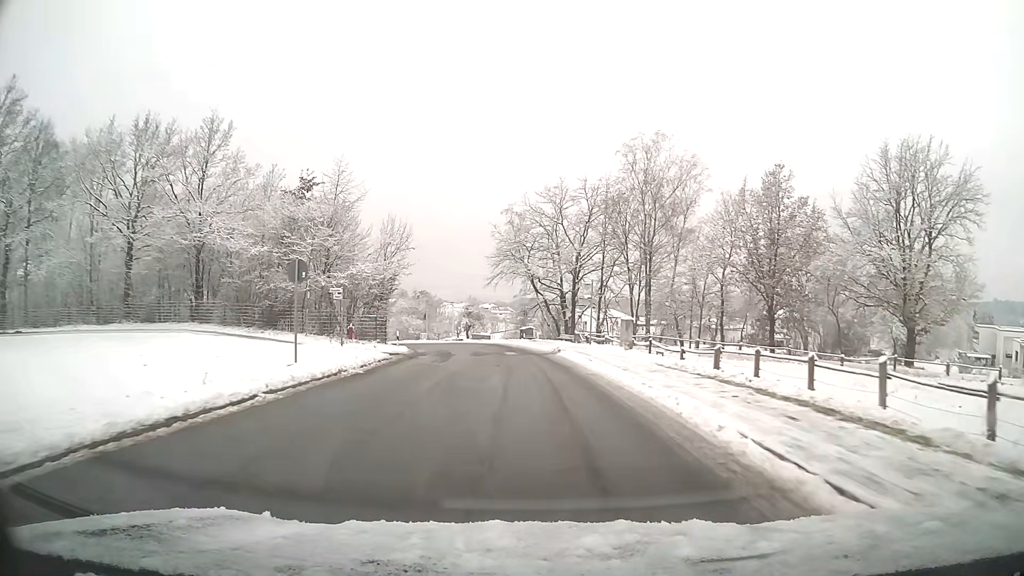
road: unclassified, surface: asphalt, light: Day
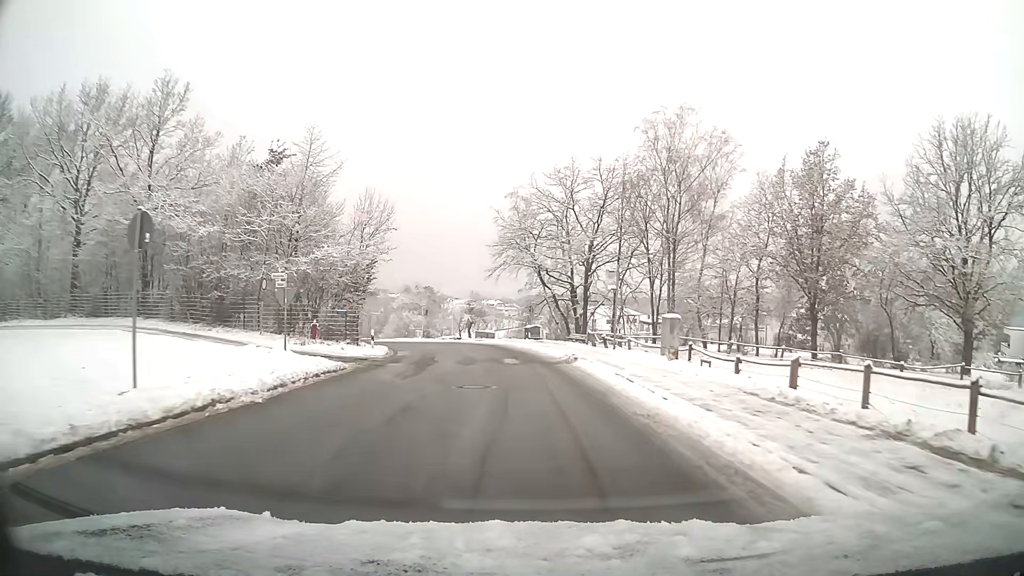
(-0.1, +7.3) m; -1°
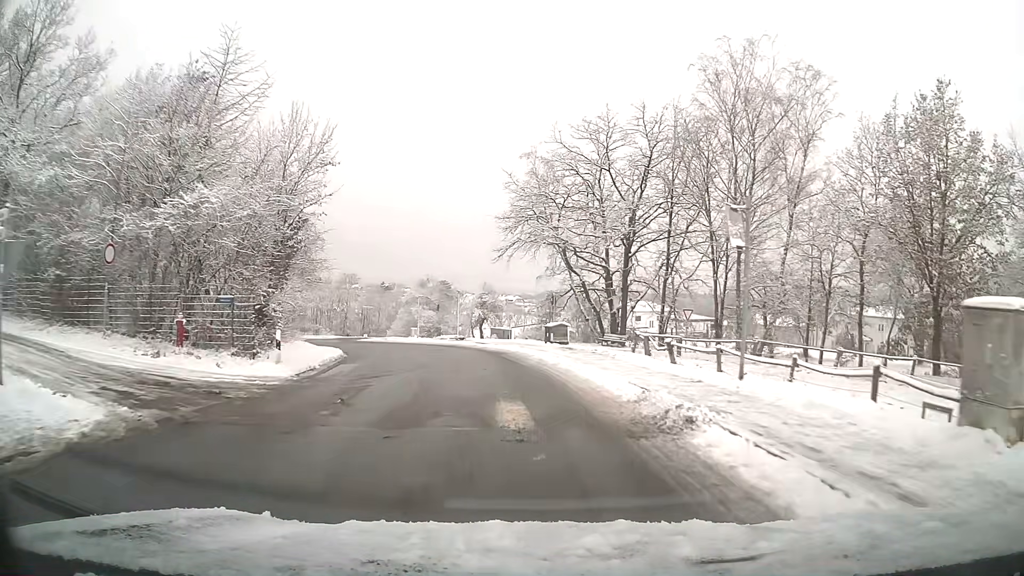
(-0.2, +13.5) m; -2°
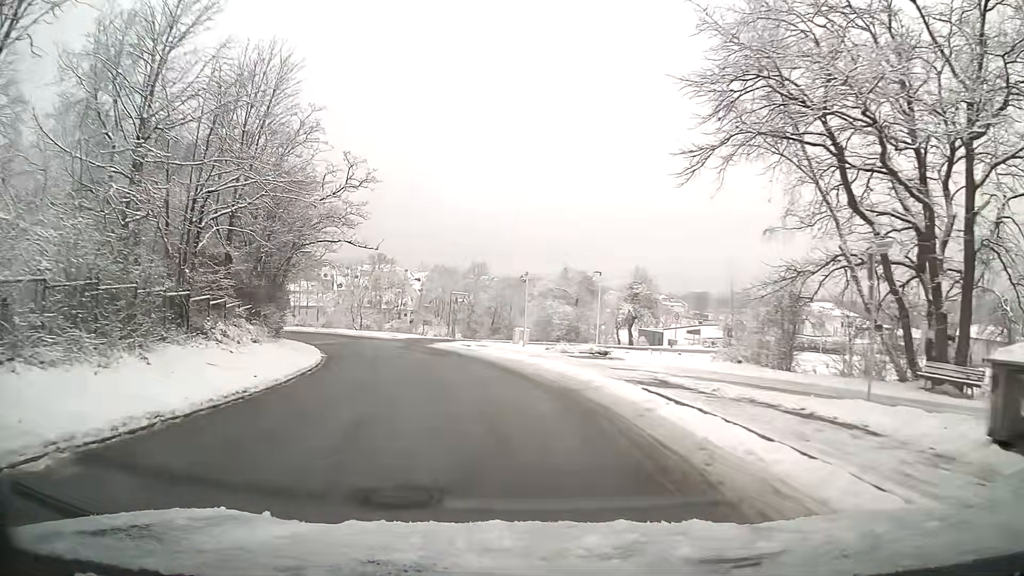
(-2.4, +25.6) m; -12°
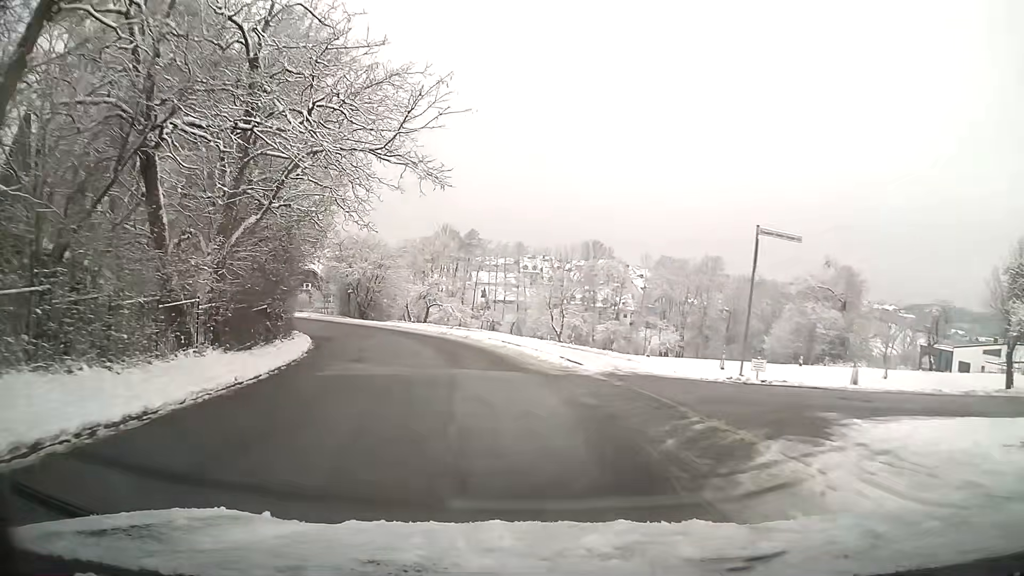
(-5.4, +33.2) m; -19°
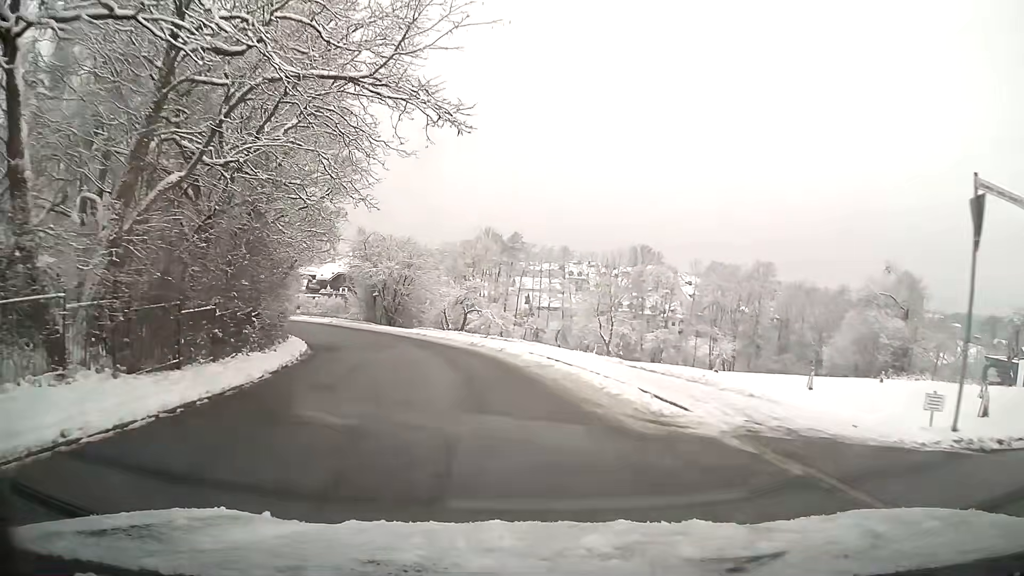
(-0.2, +6.8) m; -4°
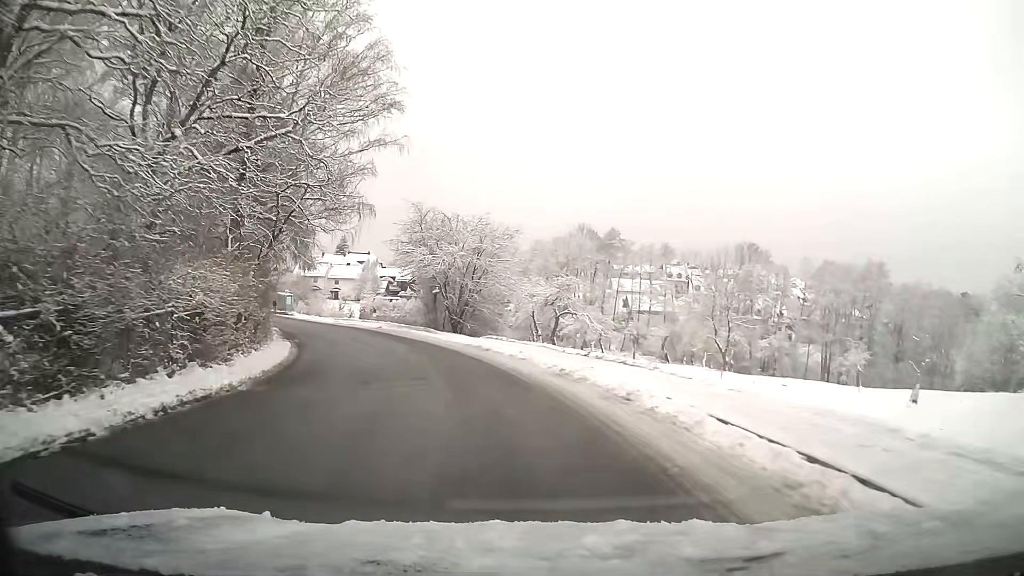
(-0.9, +13.7) m; -8°
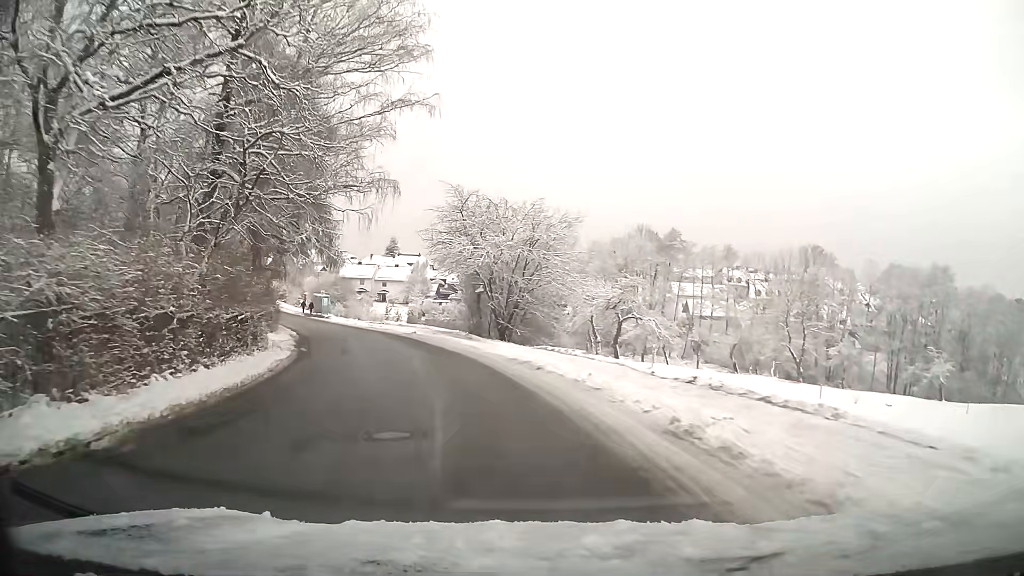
(-0.3, +6.8) m; -5°
